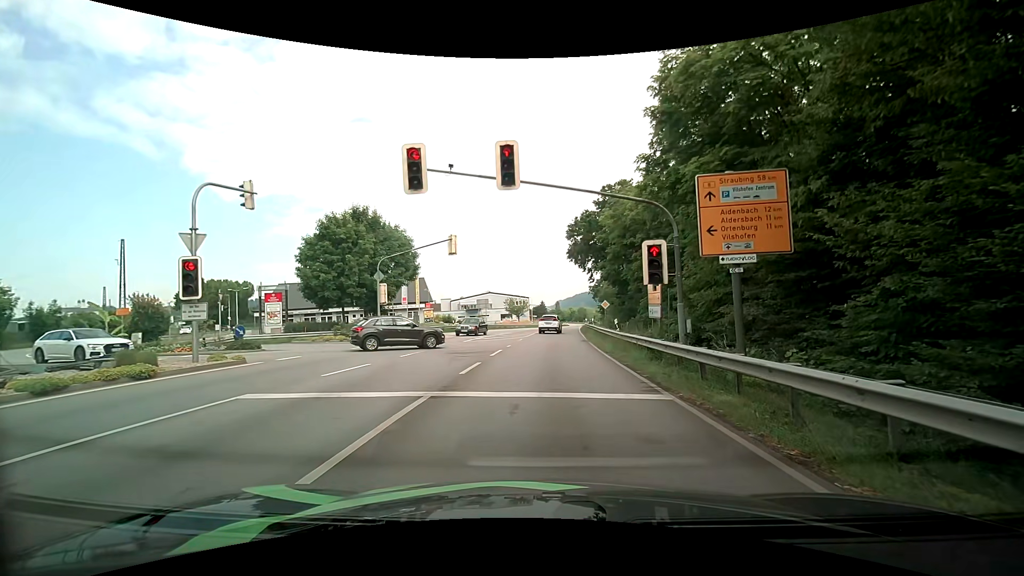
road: primary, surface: asphalt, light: Day
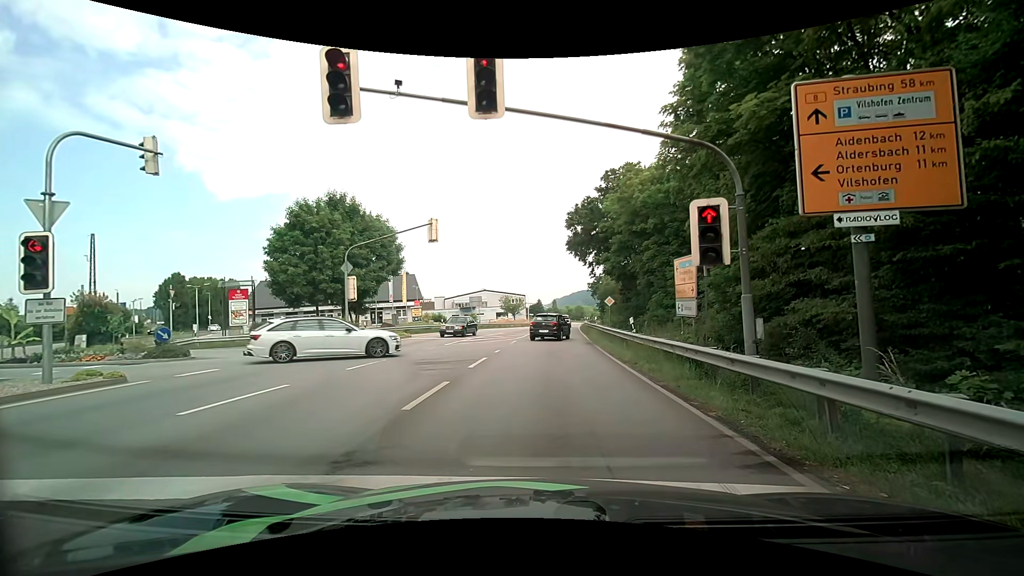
(-0.1, +4.6) m; 0°
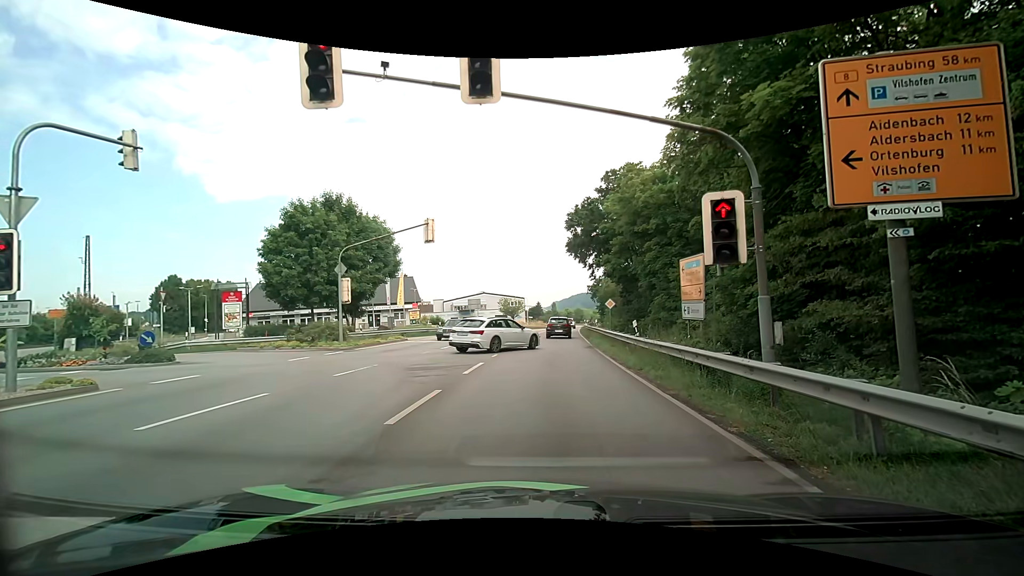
(0.0, +0.8) m; 0°
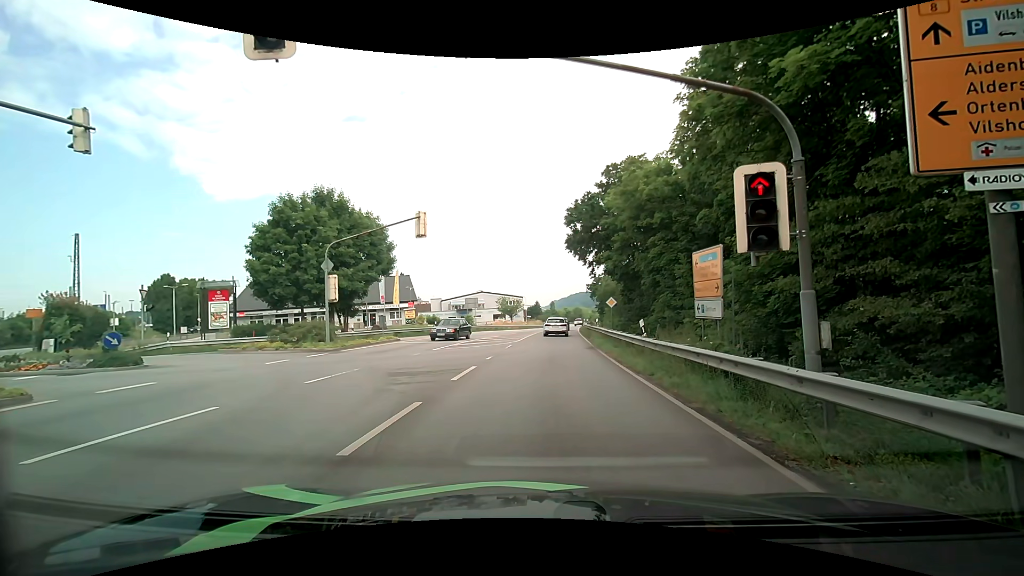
(0.0, +1.5) m; 0°
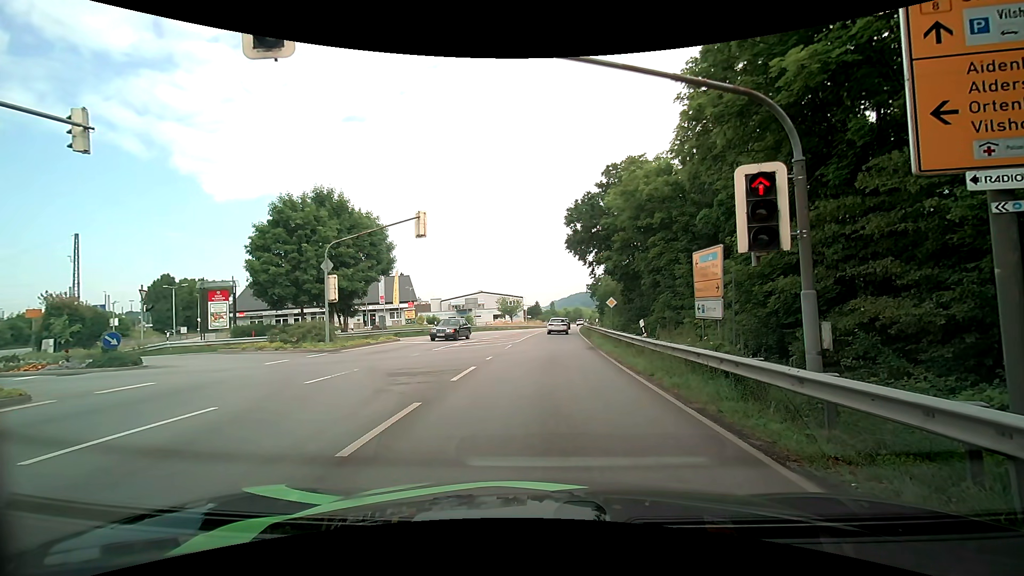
(0.0, +0.1) m; 0°
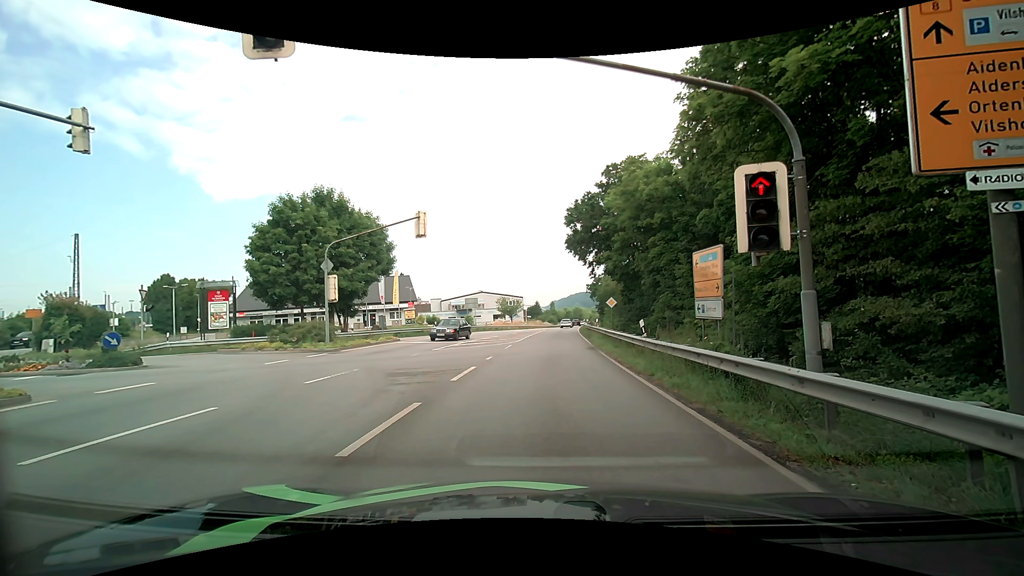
(0.0, +0.1) m; 0°
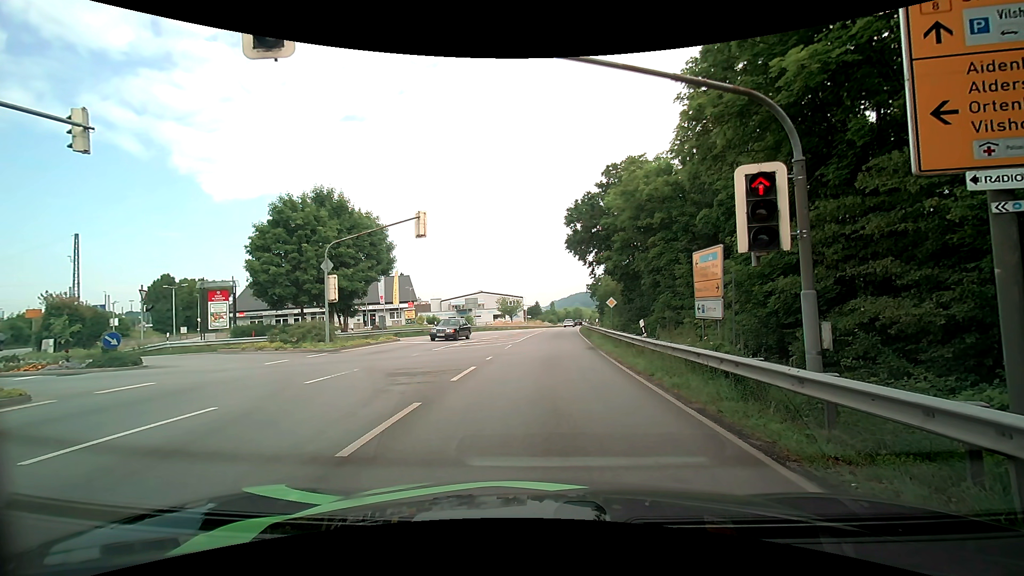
(0.0, 0.0) m; 0°
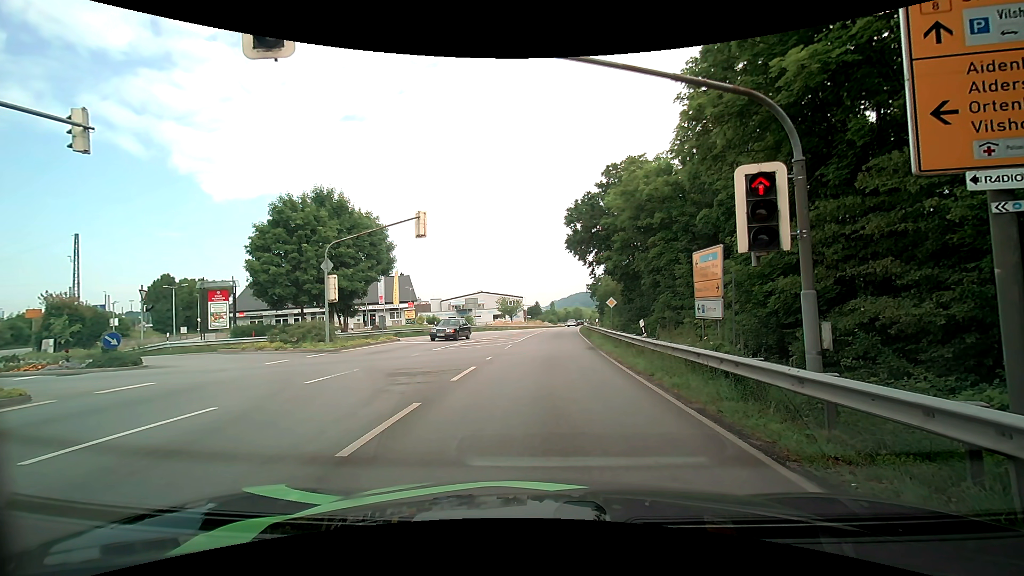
(0.0, 0.0) m; 0°
(0, +10) (0, +20) (+1, +30) (+1, +40) (+1, +50) (+2, +60) (+3, +70) (+4, +80) (+5, +90) (+6, +100) m
